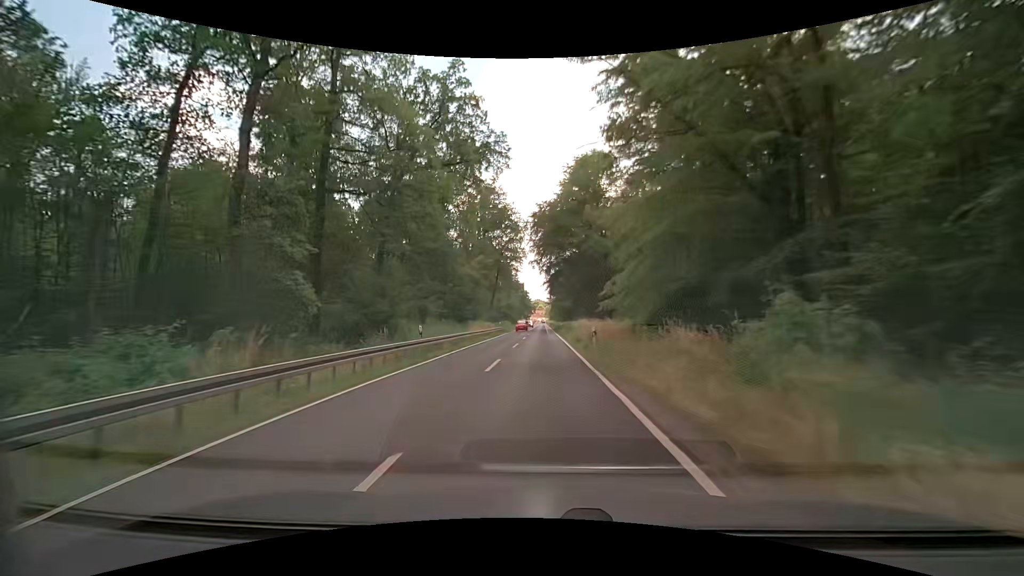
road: secondary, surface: asphalt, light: Day
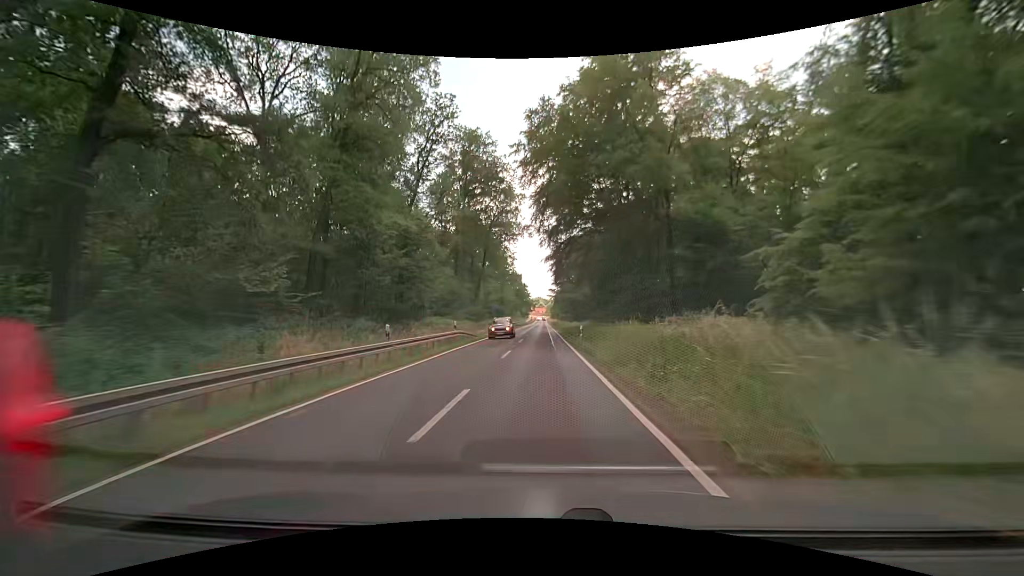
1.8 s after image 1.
(-0.1, +31.5) m; 0°
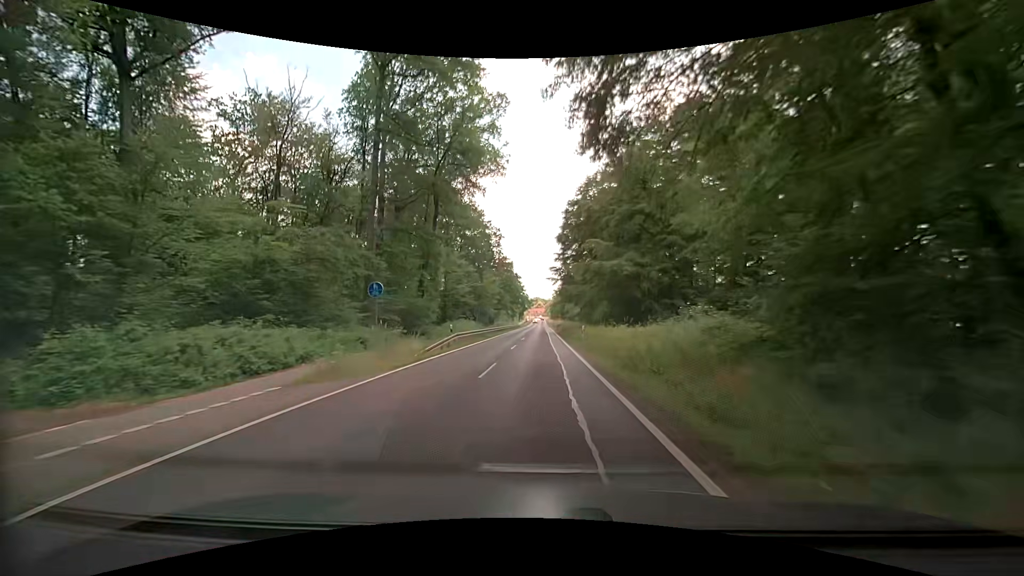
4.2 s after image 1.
(+0.1, +41.7) m; 0°
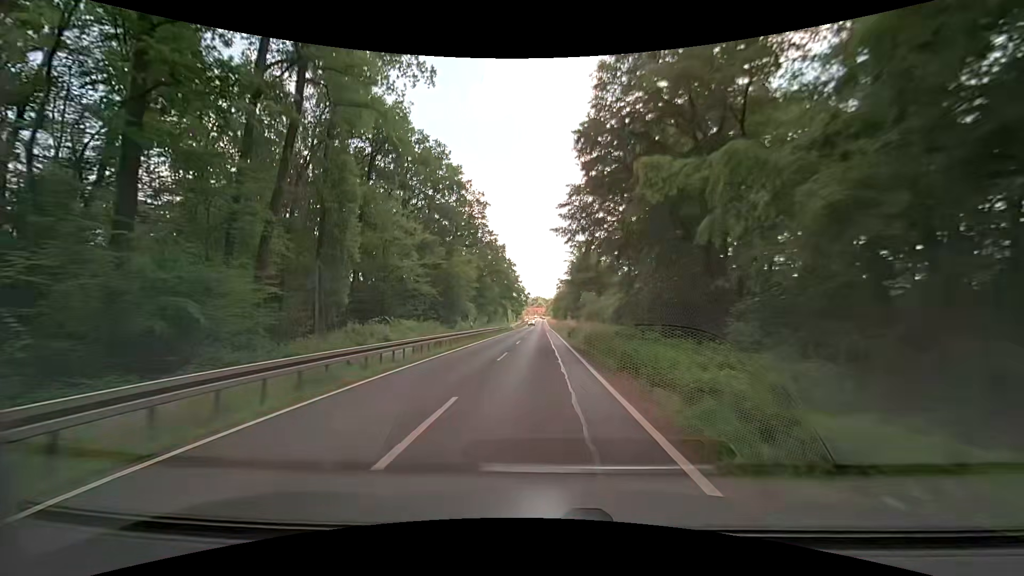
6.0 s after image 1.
(+0.1, +31.0) m; 0°
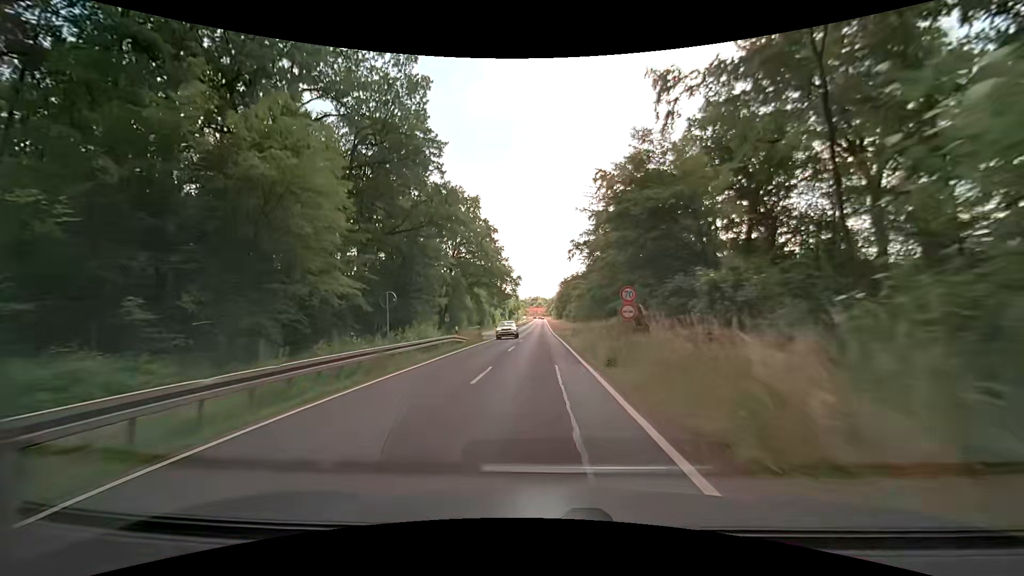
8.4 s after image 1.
(0.0, +41.8) m; 0°
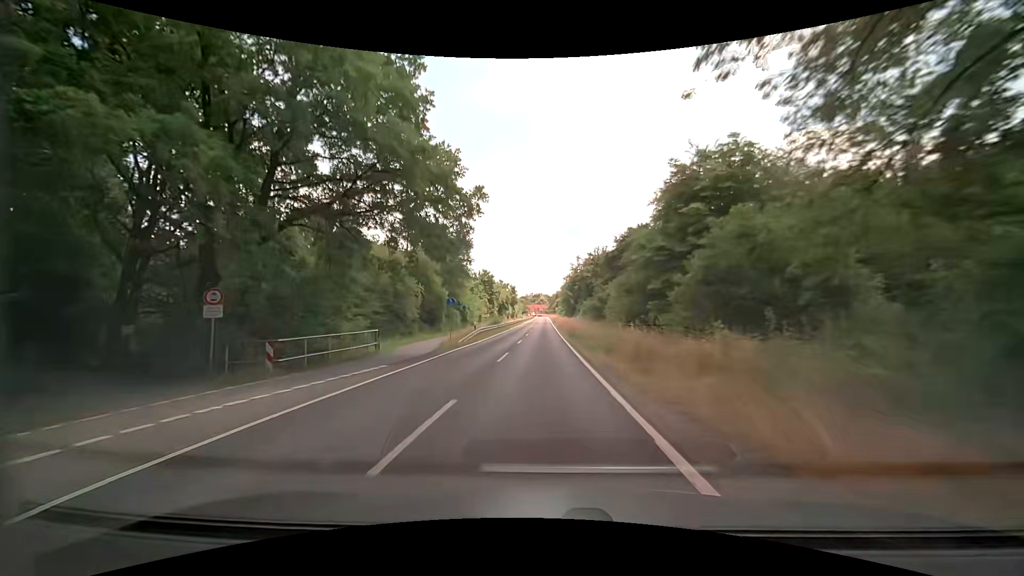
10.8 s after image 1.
(0.0, +42.3) m; 0°
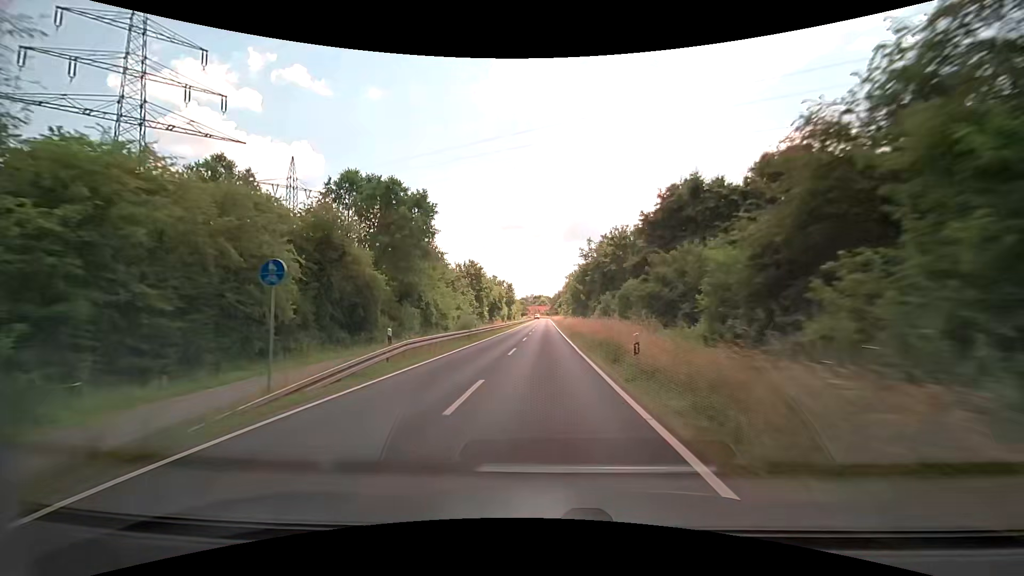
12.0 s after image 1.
(0.0, +21.4) m; 0°
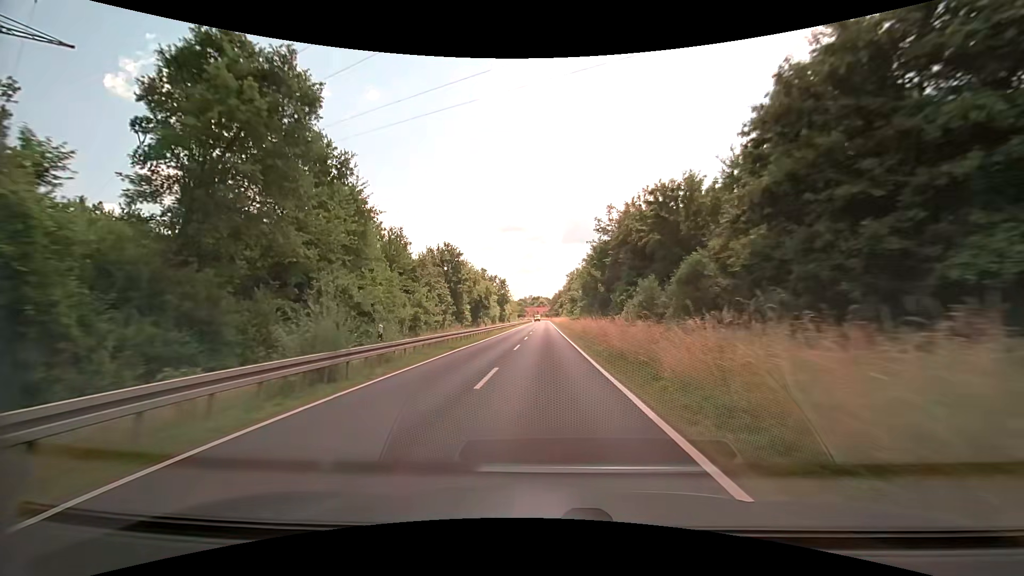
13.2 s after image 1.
(+0.1, +21.5) m; 0°
(0, +10) (0, +20) (0, +30) (0, +40) (0, +50) (0, +60) (0, +70) (0, +80) (0, +90) (0, +100) m
